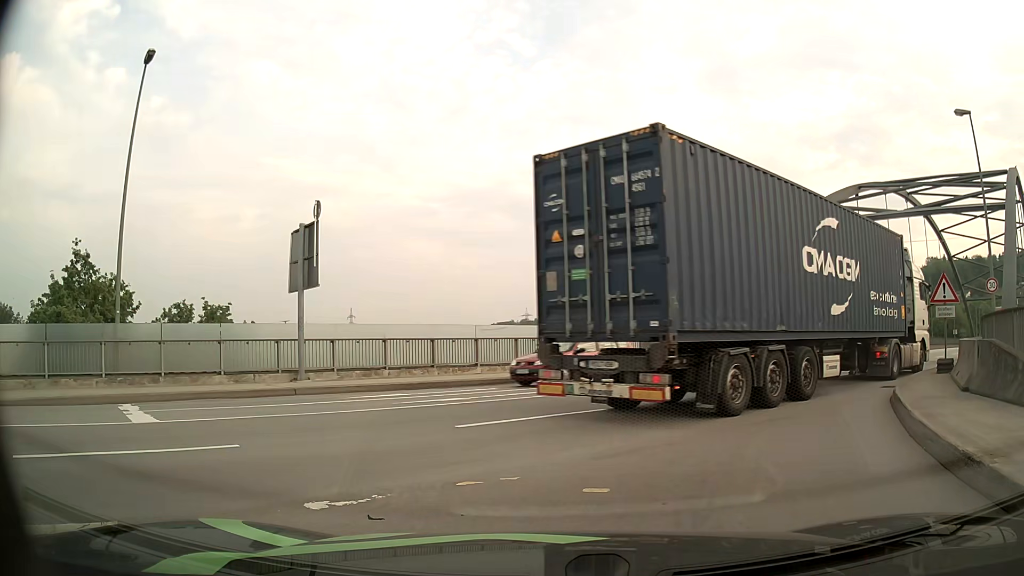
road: primary_link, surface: asphalt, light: Day
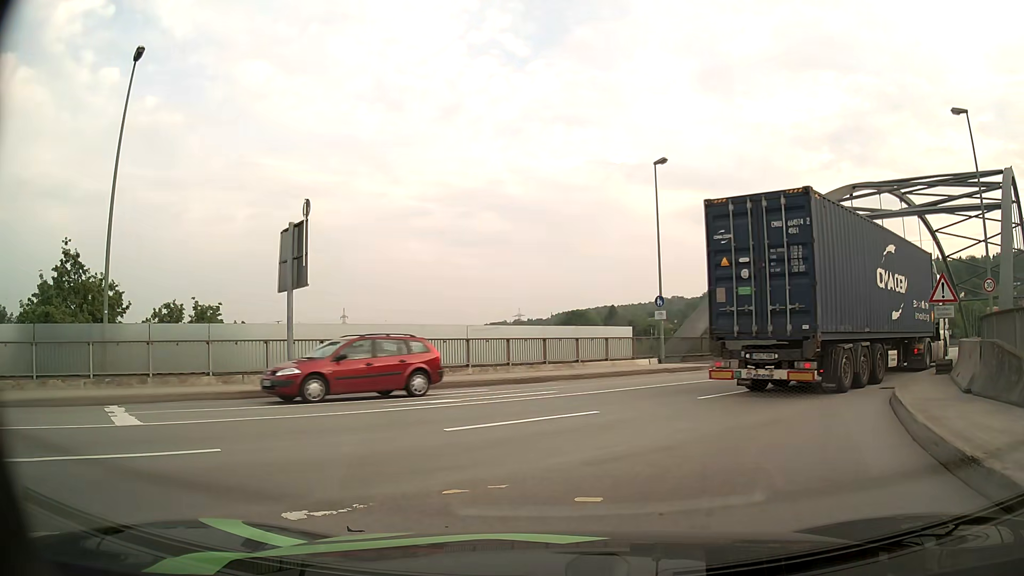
(0.0, +0.3) m; 0°
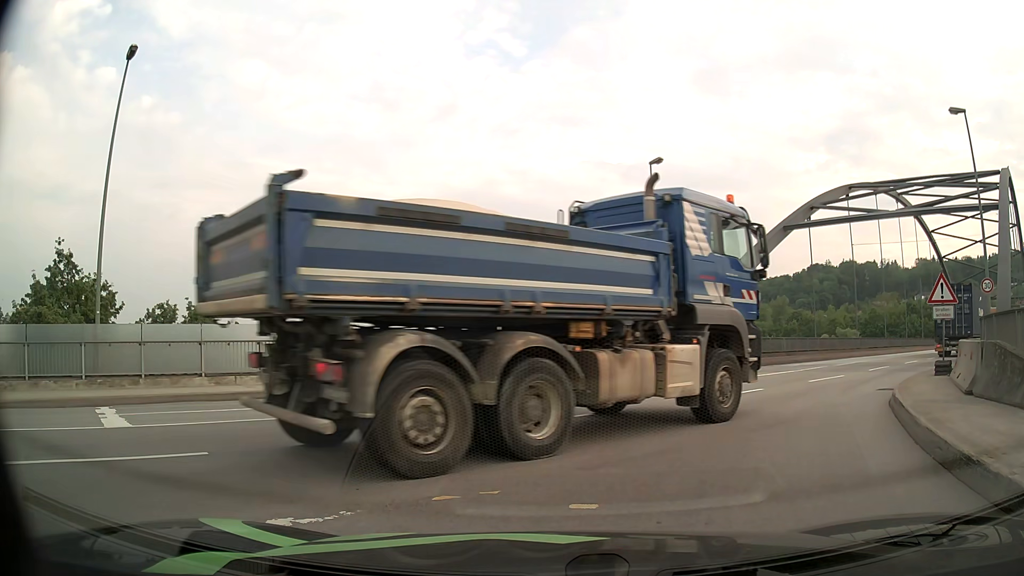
(0.0, +0.3) m; 0°
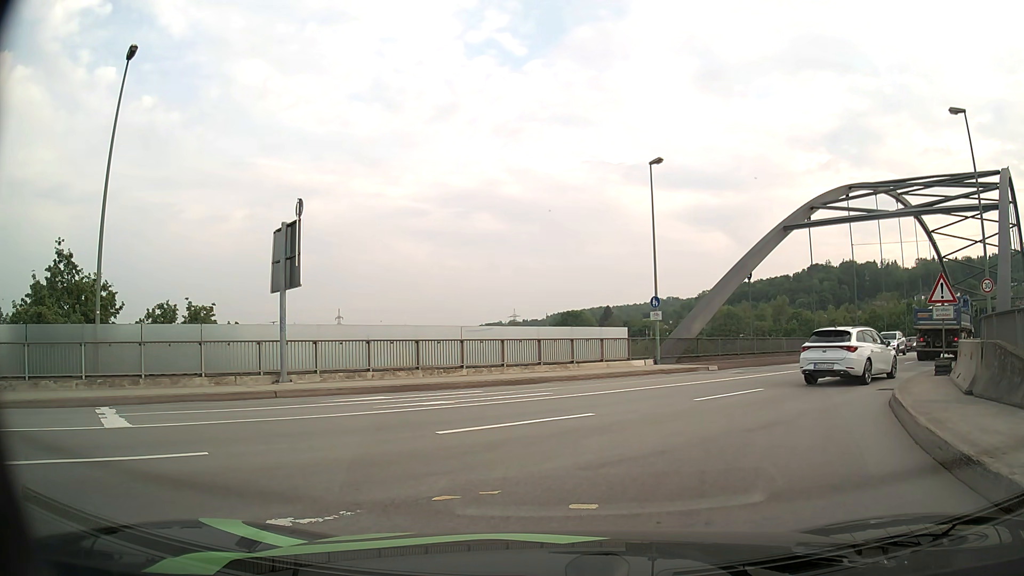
(0.0, 0.0) m; 0°
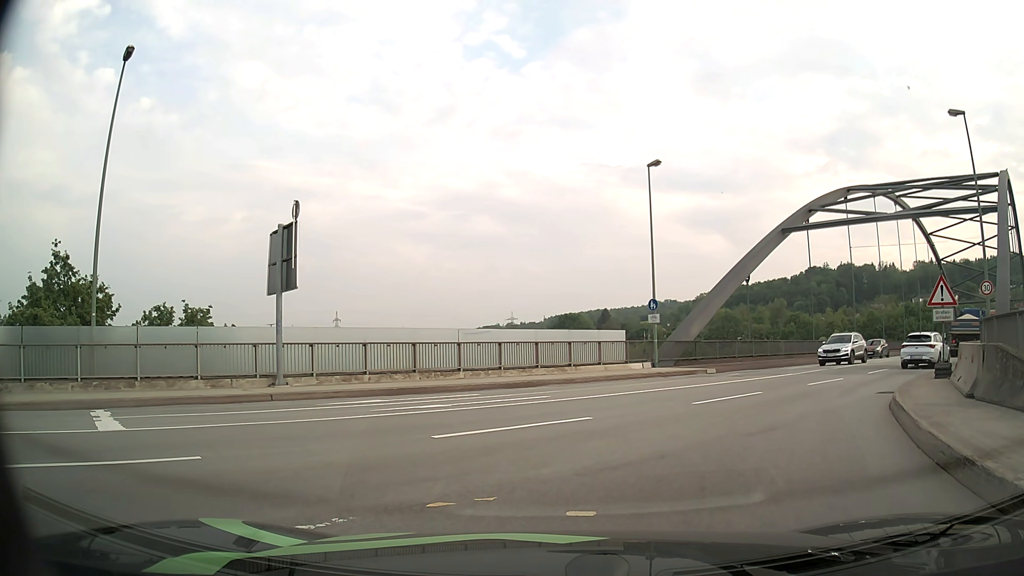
(0.0, +0.1) m; 0°
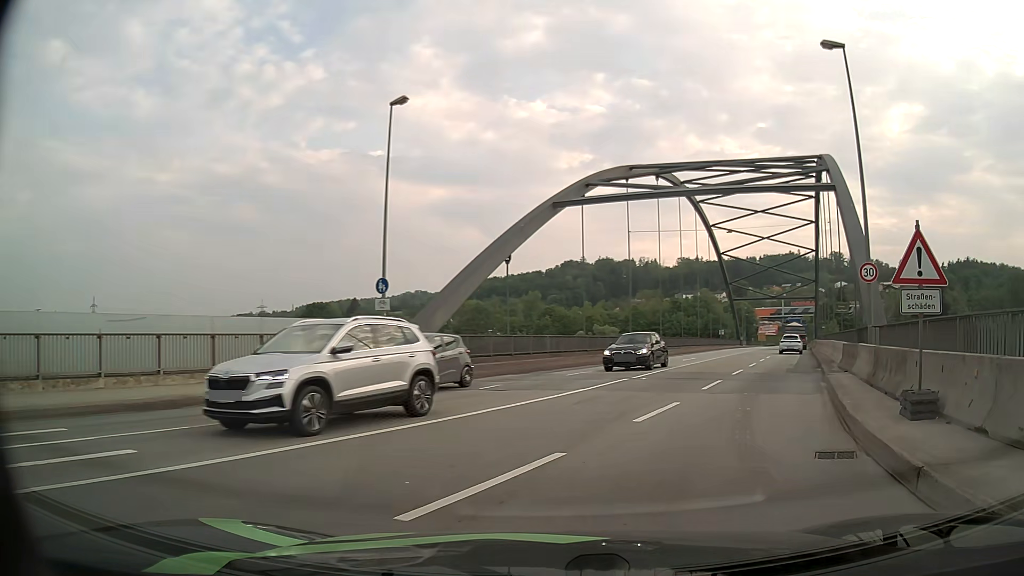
(+2.3, +8.6) m; +26°
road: primary
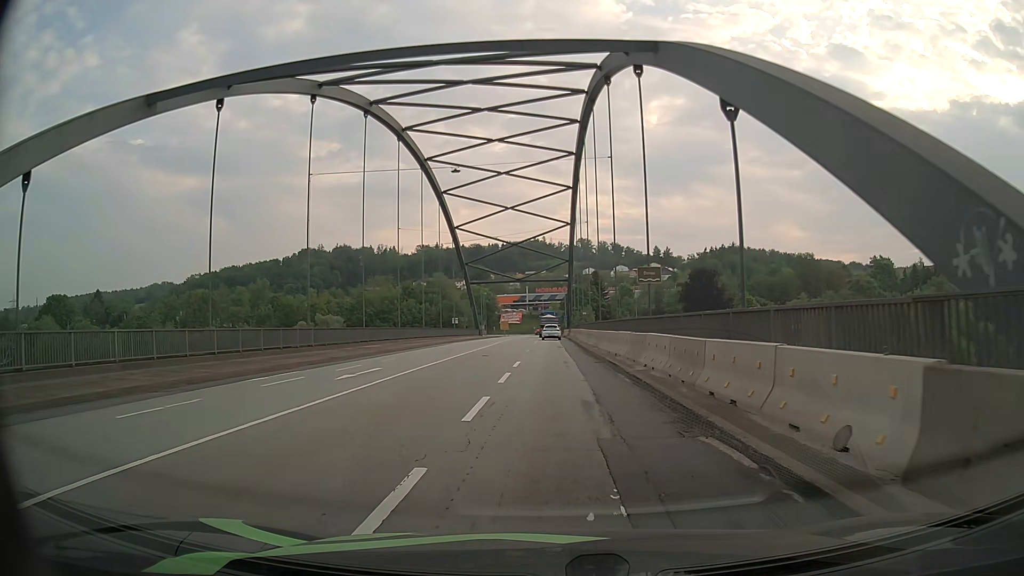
(+5.6, +18.5) m; +23°
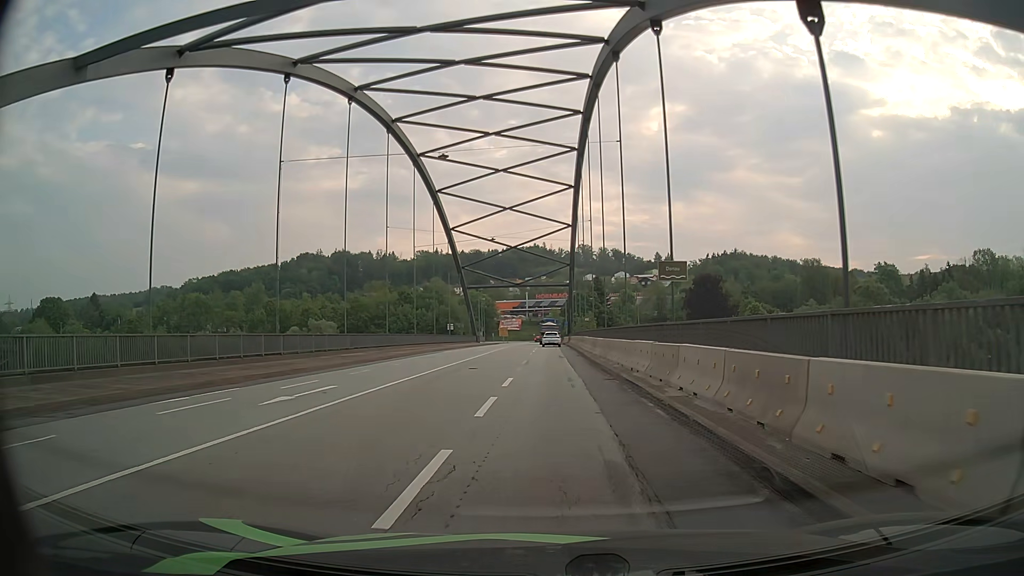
(0.0, +4.8) m; 0°
(0, +10) (-1, +20) (-2, +30) (-2, +40) (-3, +50) (-3, +60) (-3, +70) (-3, +80) (-3, +90) (-3, +100) m
